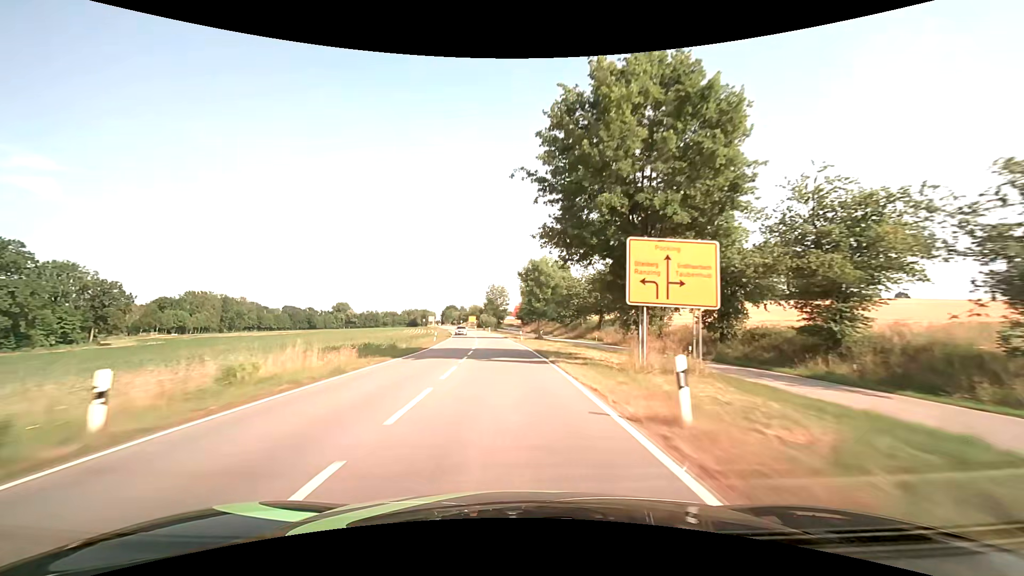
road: secondary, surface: asphalt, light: Day
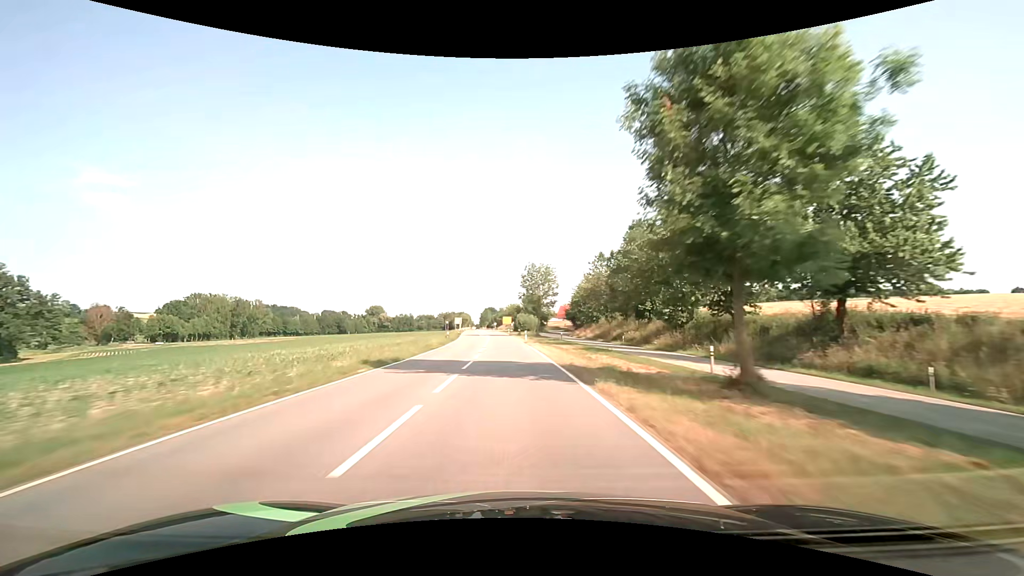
(-1.9, +45.5) m; -5°
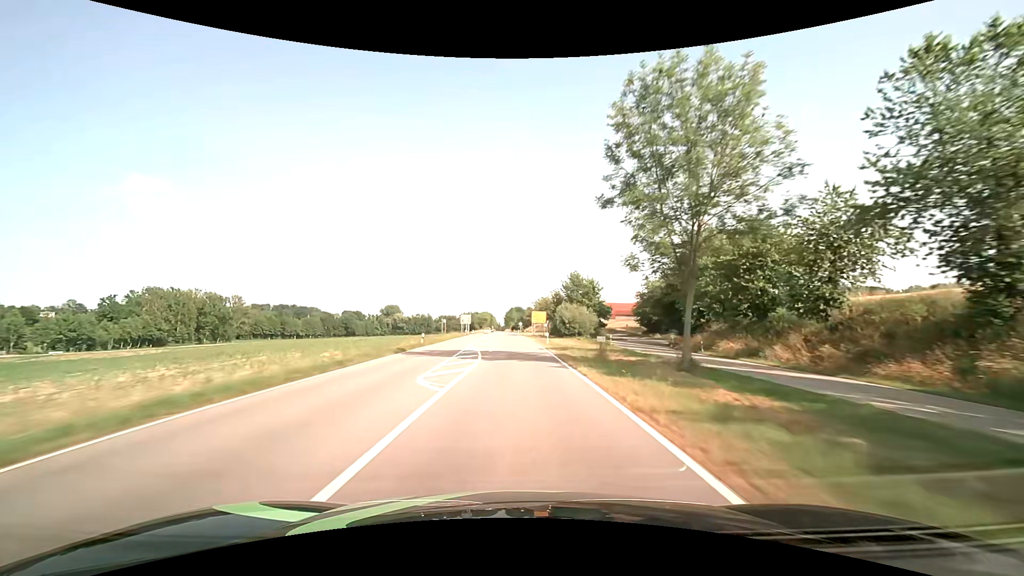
(-2.1, +60.8) m; -3°
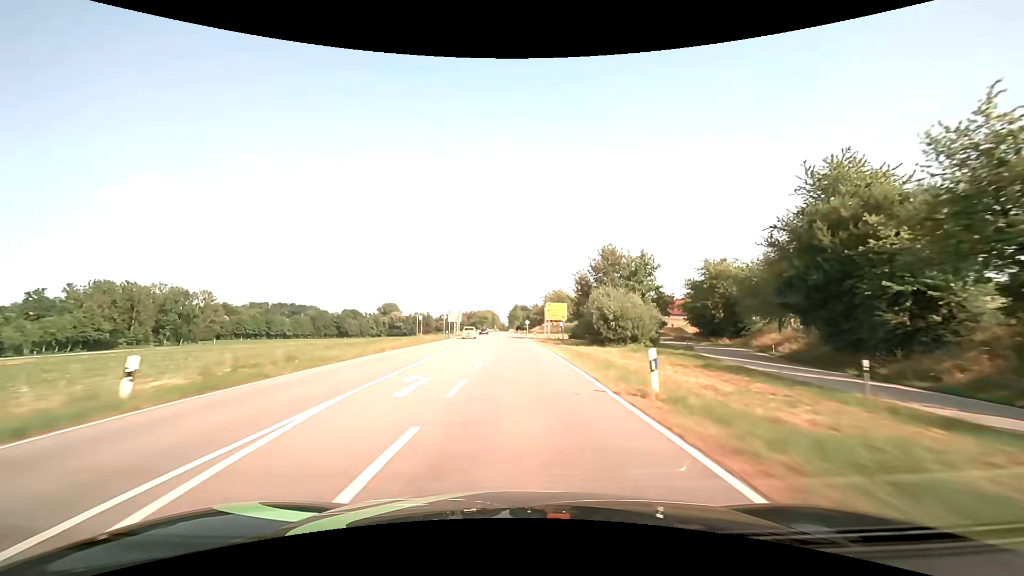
(-0.3, +30.8) m; -1°
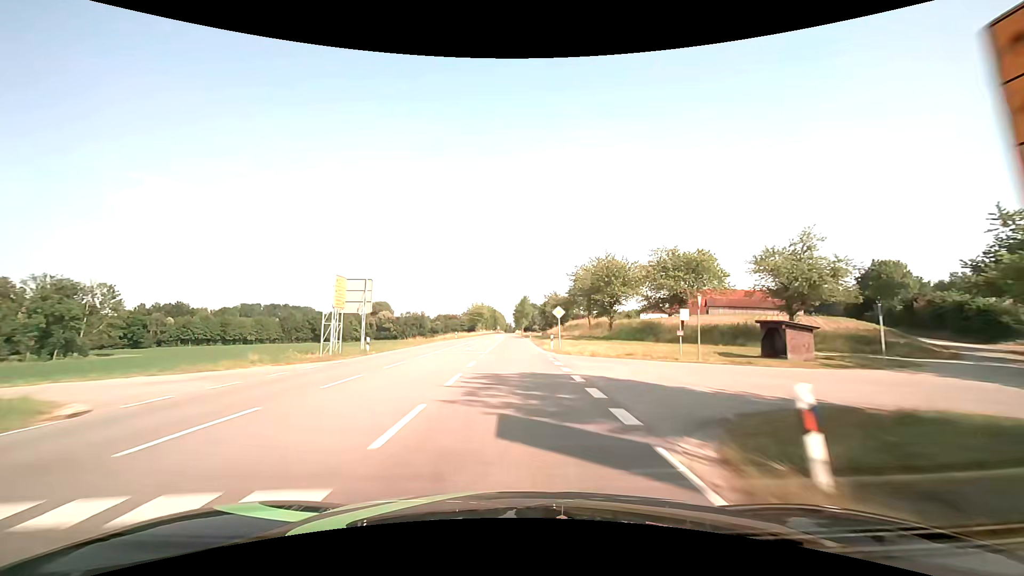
(-0.5, +62.2) m; -1°
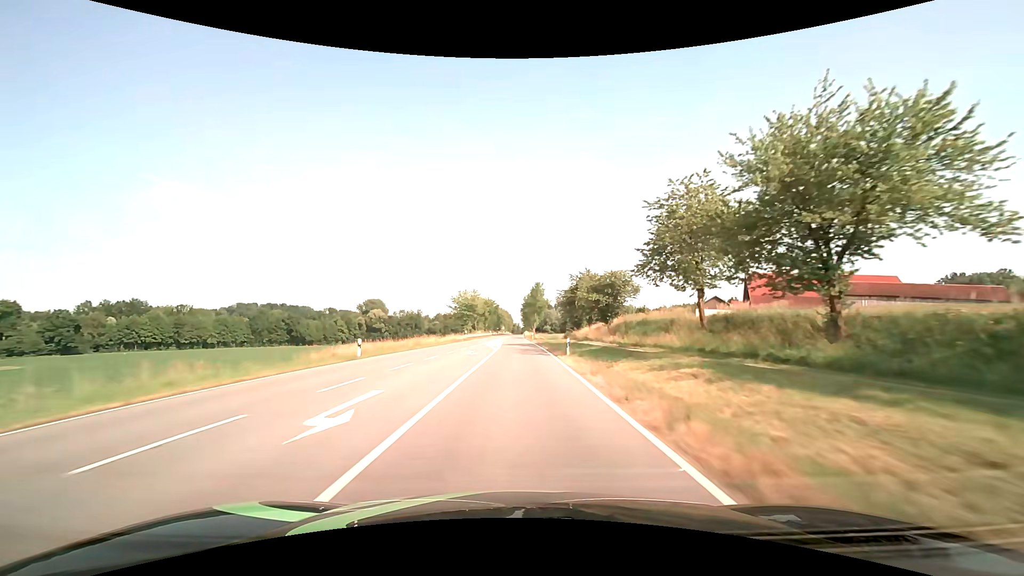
(-0.5, +46.8) m; -1°
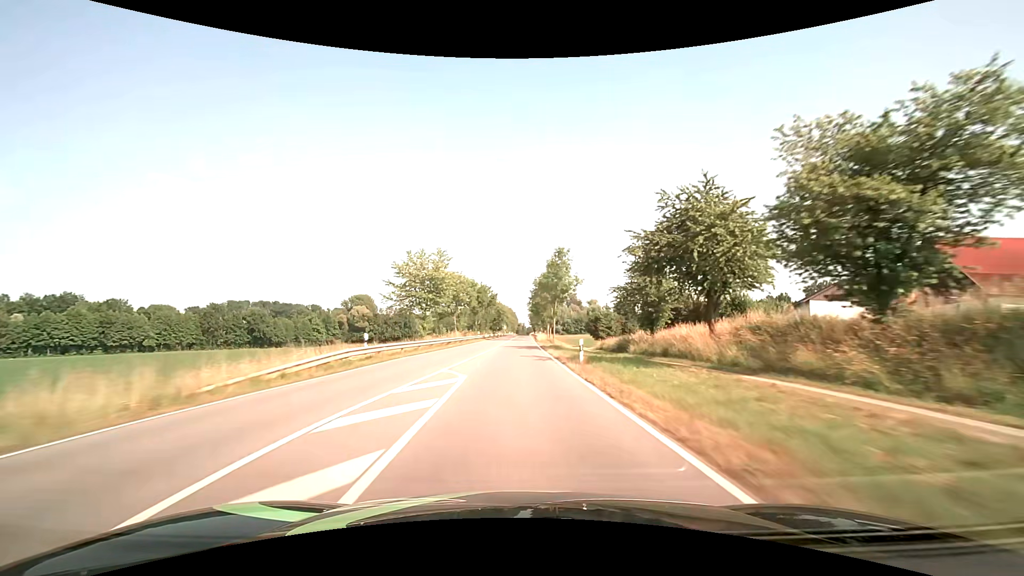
(-0.3, +46.9) m; -1°
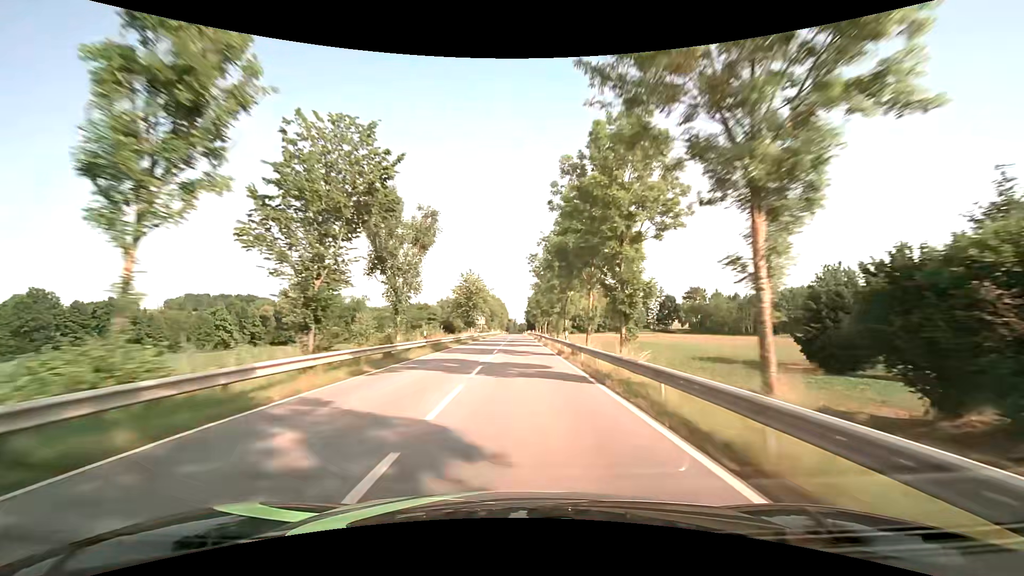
(+0.3, +78.4) m; +1°
(0, +10) (0, +20) (0, +30) (0, +40) (0, +50) (0, +60) (0, +70) (0, +80) (0, +90) (0, +100) m
